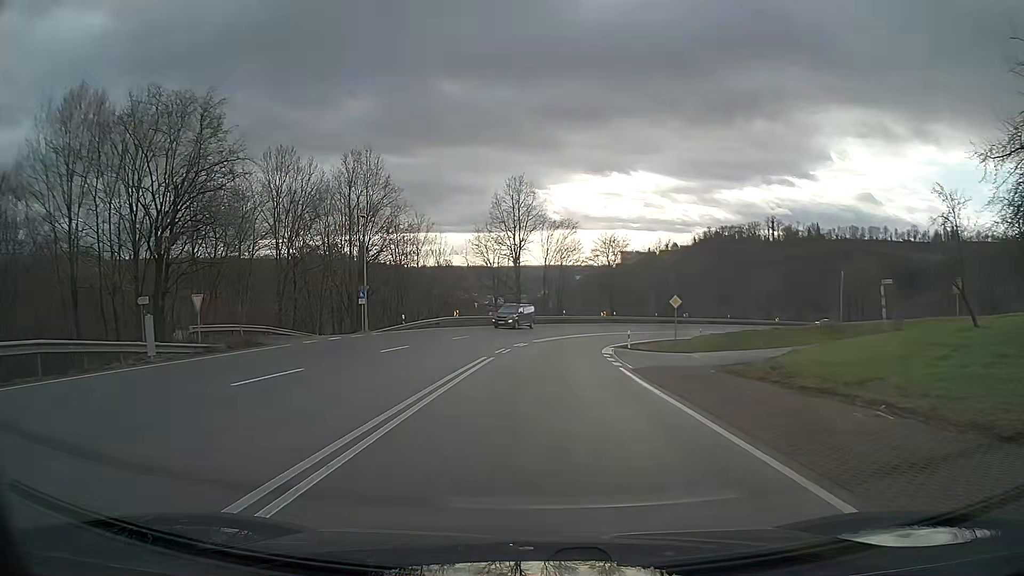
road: primary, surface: asphalt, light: Day
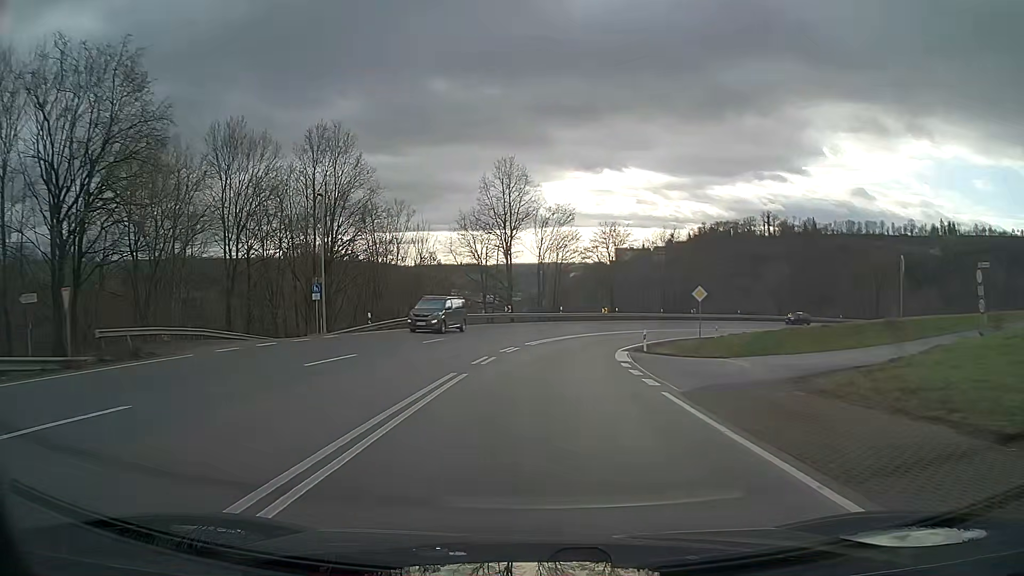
(0.0, +7.7) m; 0°
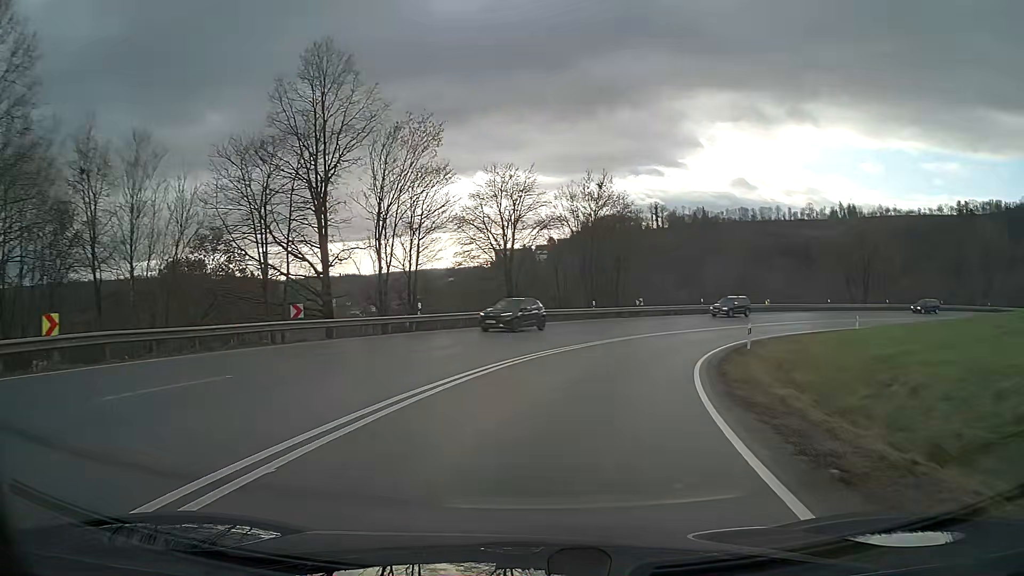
(+2.5, +30.5) m; +12°
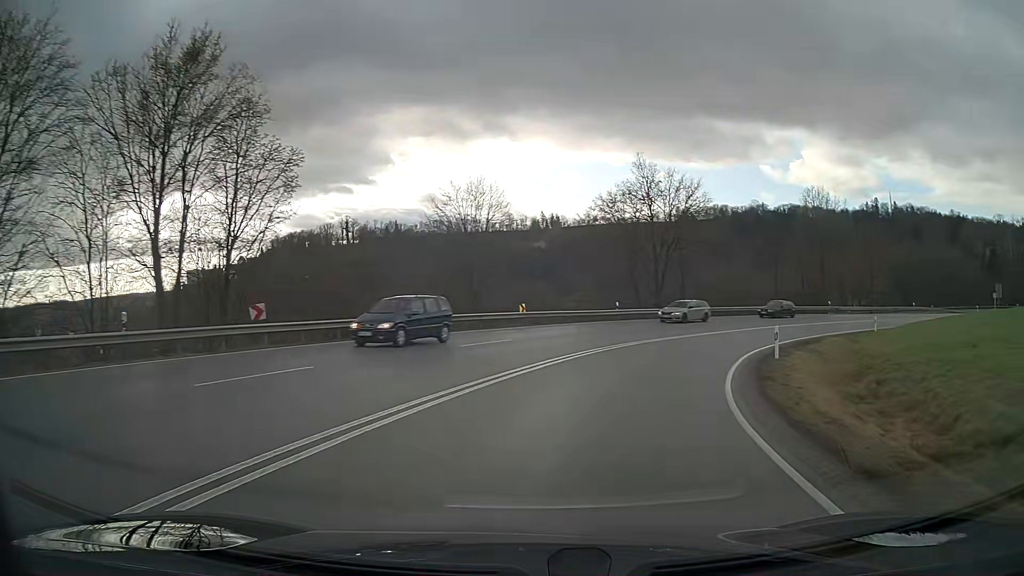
(+6.5, +29.3) m; +27°
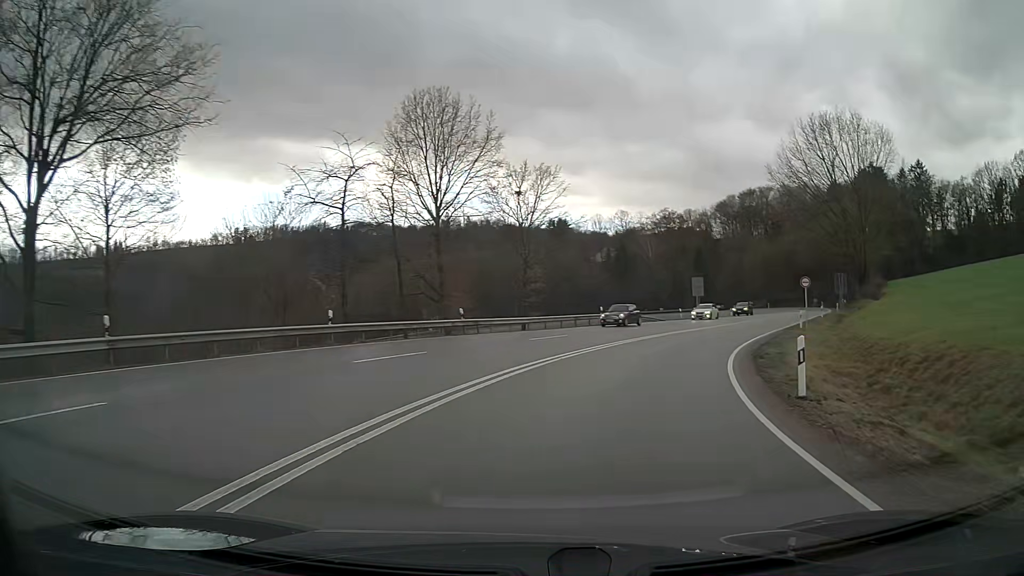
(+11.9, +35.0) m; +37°
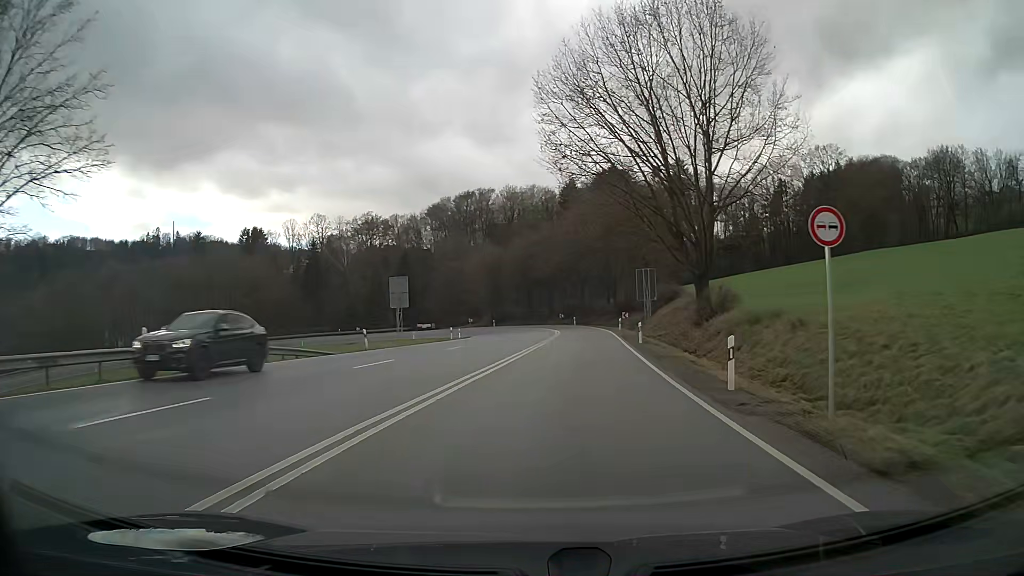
(+6.6, +29.1) m; +23°
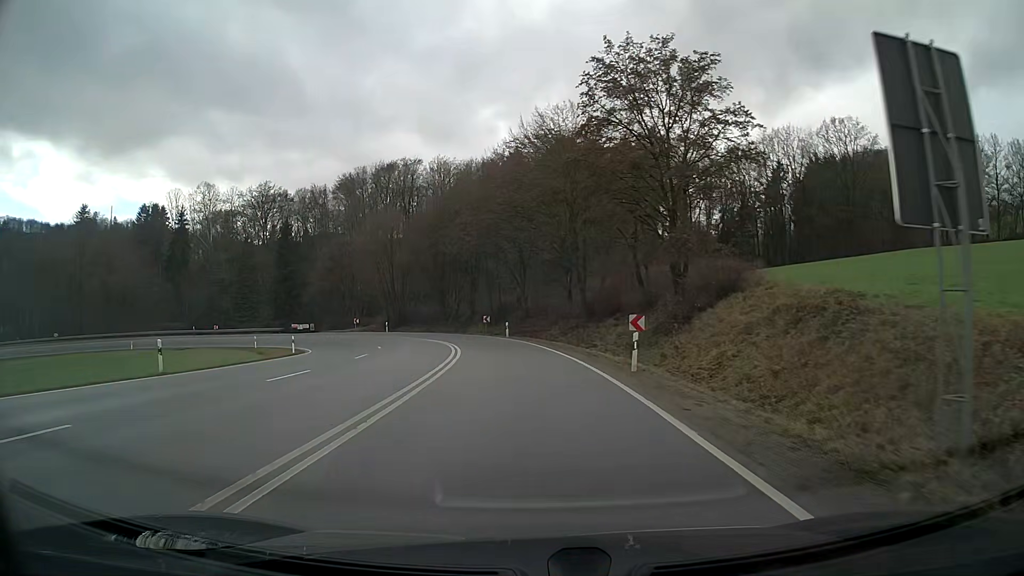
(+2.2, +38.4) m; +3°
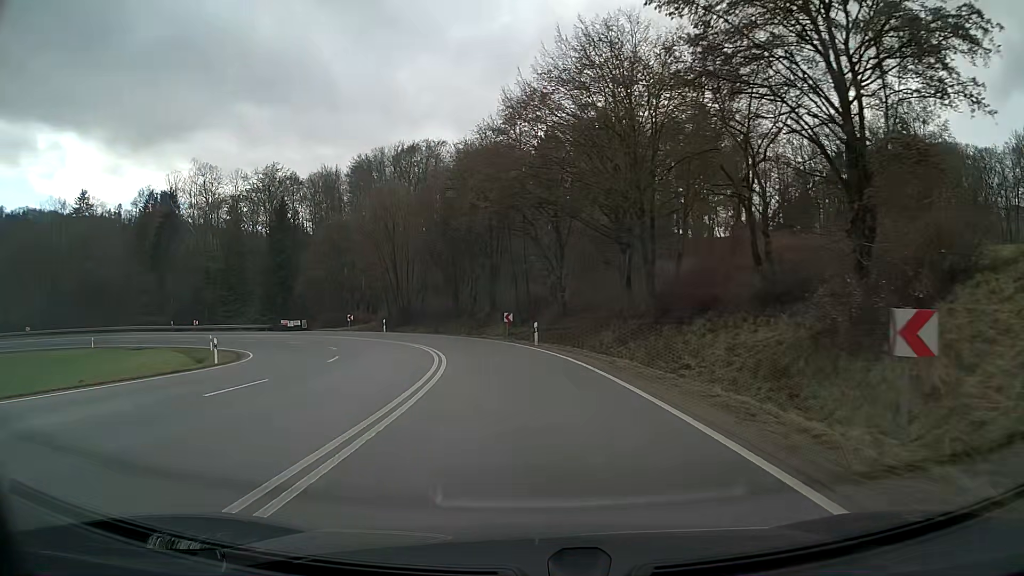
(-0.5, +15.4) m; -4°
(0, +10) (-1, +20) (-3, +30) (-6, +39) (-11, +48) (-17, +56) (-25, +62) (-34, +67) (-43, +70) (-53, +71) m
